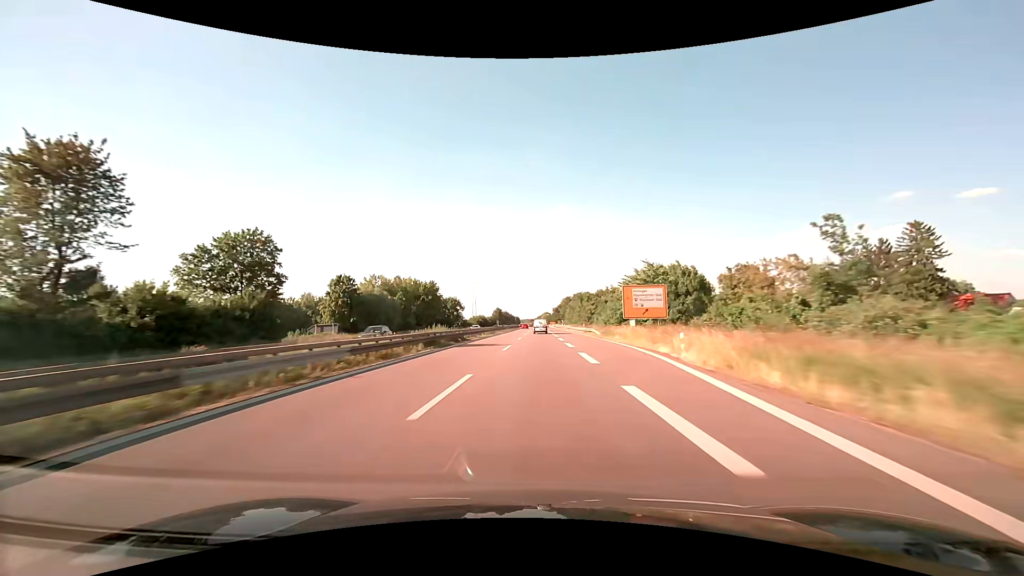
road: trunk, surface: asphalt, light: Day
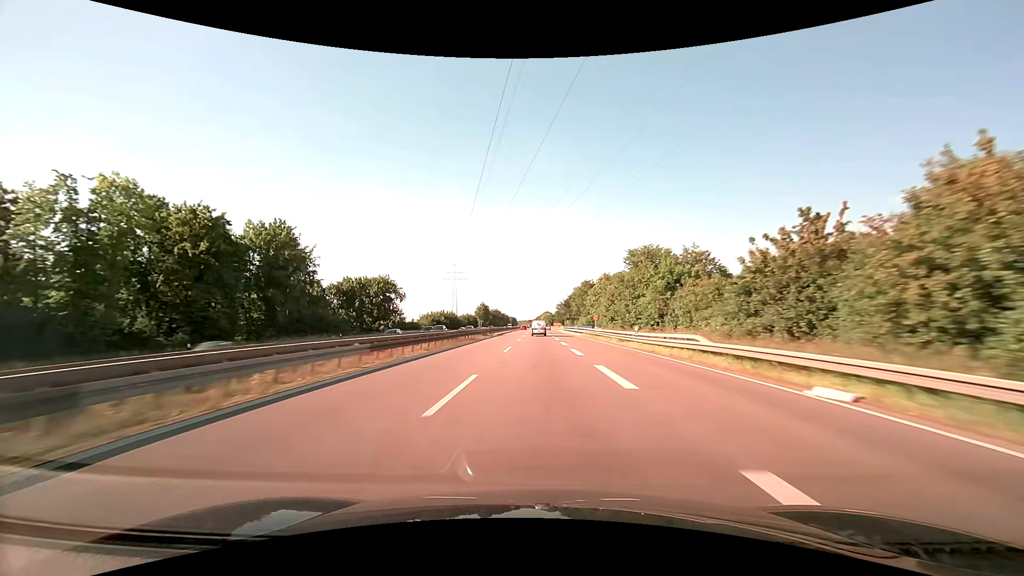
(-0.1, +89.8) m; 0°
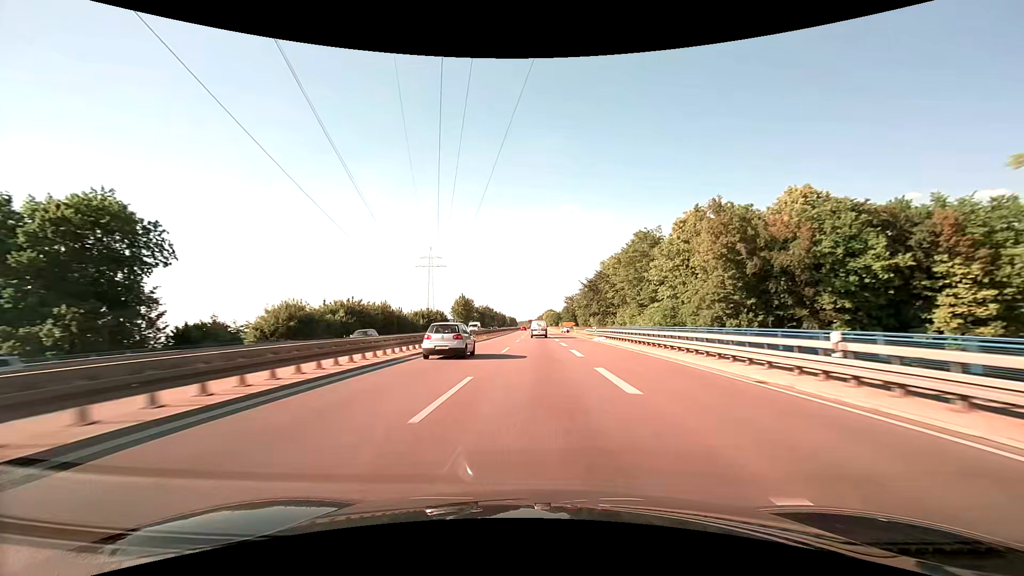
(0.0, +72.8) m; 0°
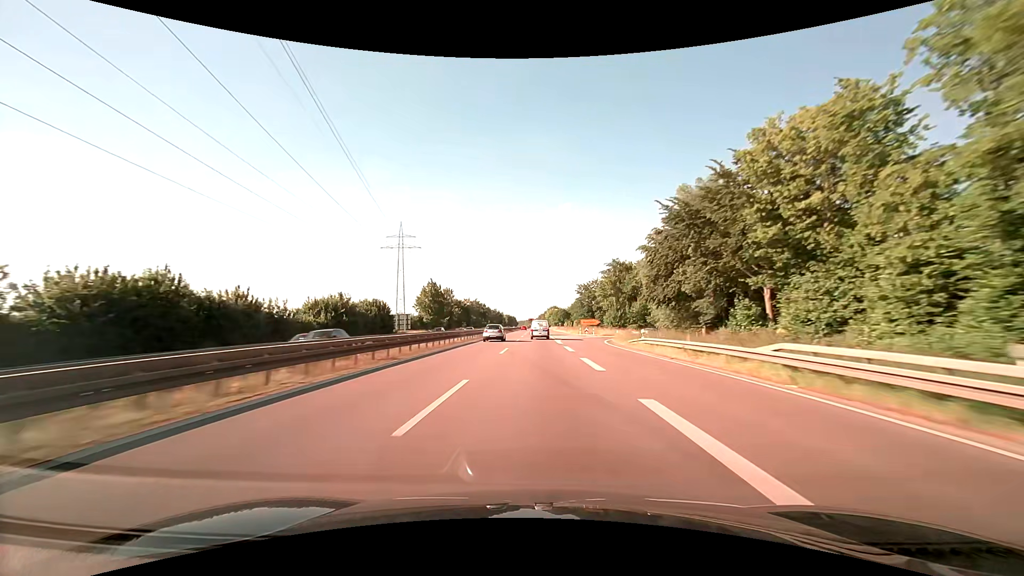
(-0.3, +54.8) m; 0°
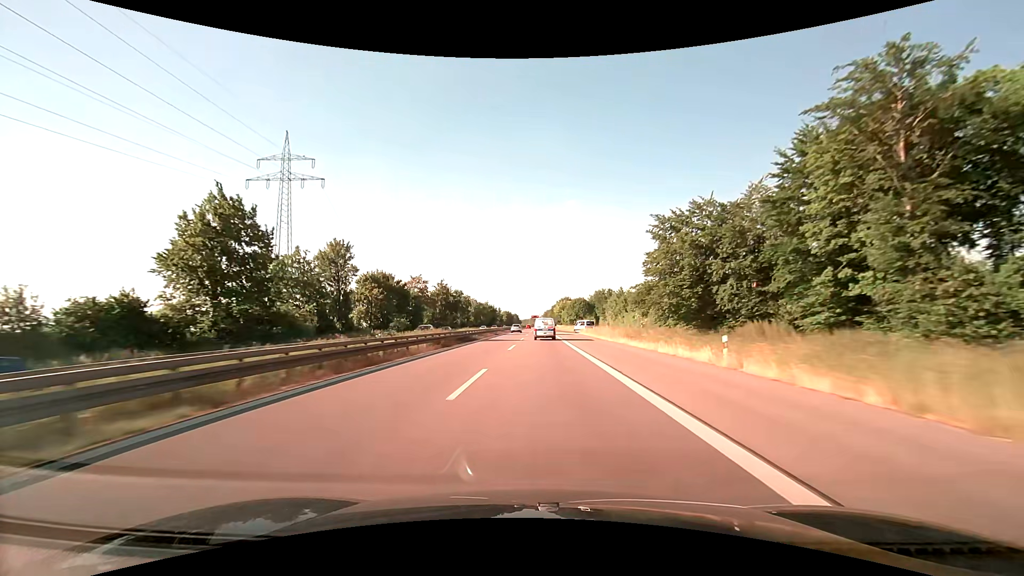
(-0.4, +87.1) m; -1°
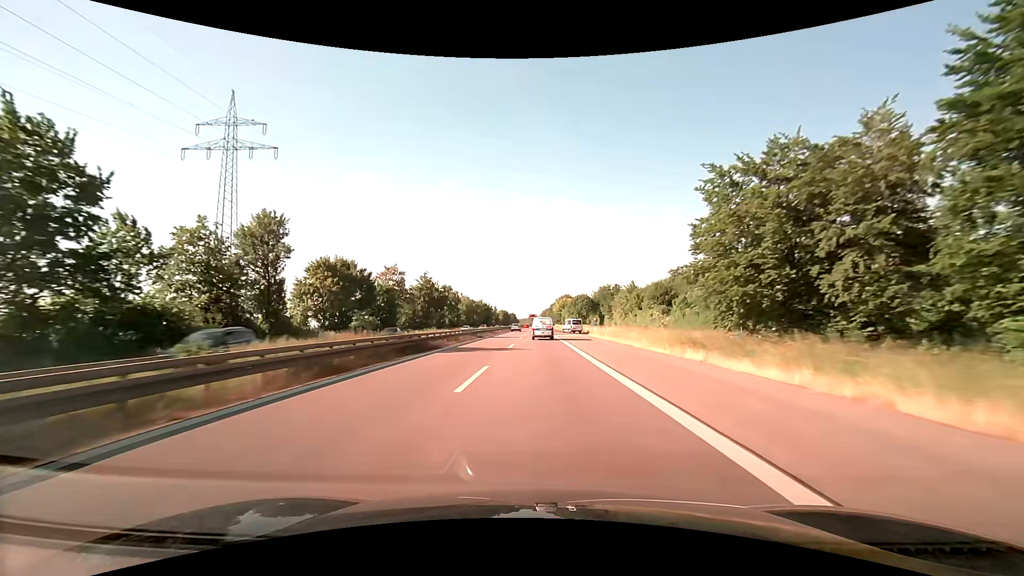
(0.0, +17.0) m; 0°
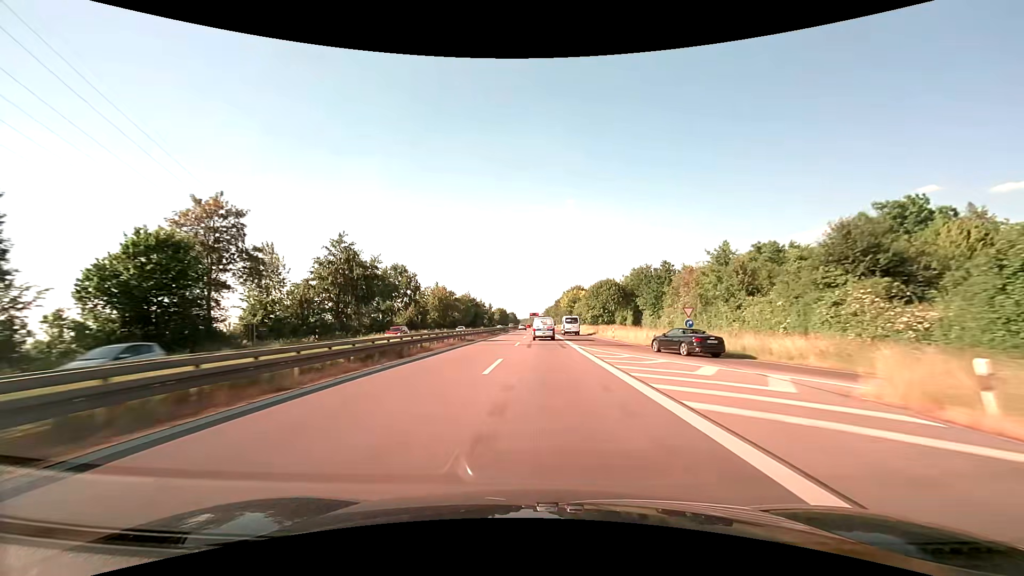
(-0.1, +50.4) m; 0°
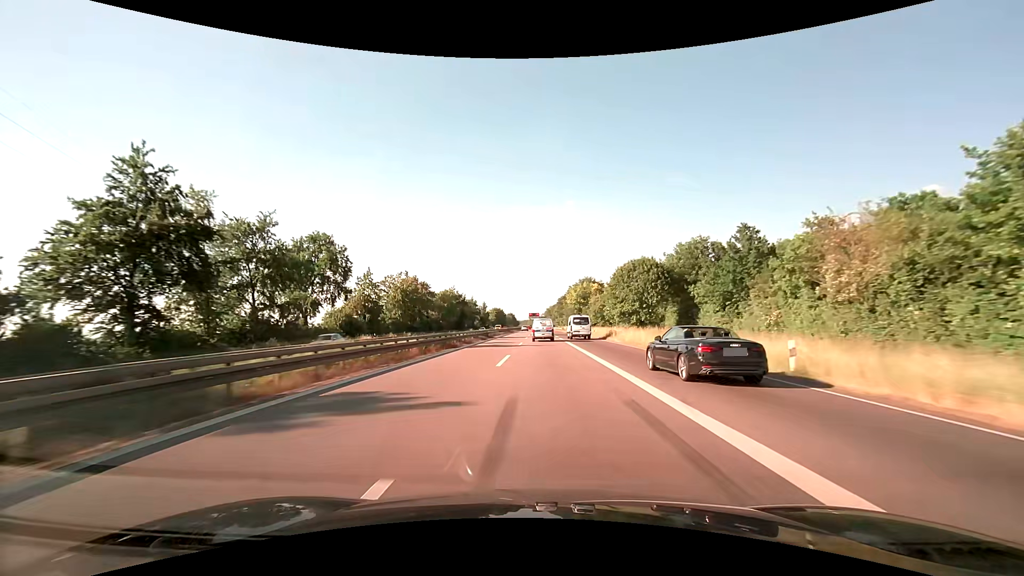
(0.0, +33.2) m; 0°
(0, +10) (0, +20) (0, +30) (0, +40) (0, +50) (0, +60) (0, +70) (0, +80) (0, +90) (0, +100) m
